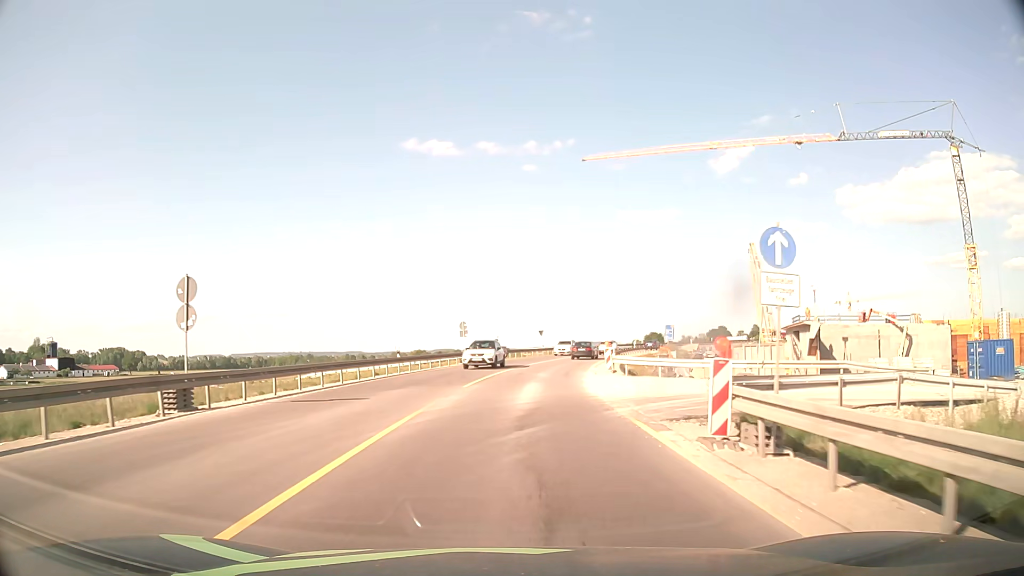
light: Day
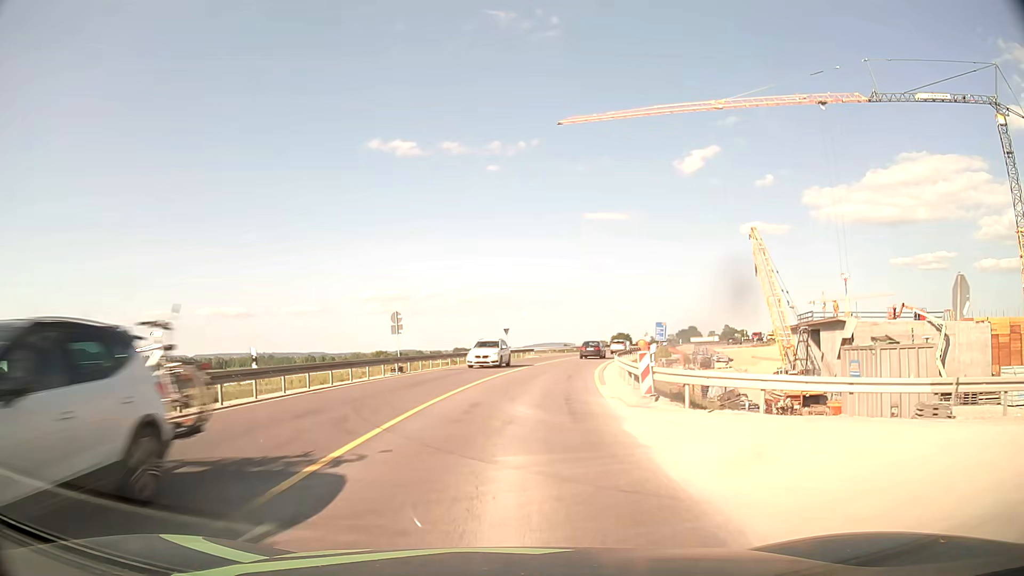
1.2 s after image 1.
(+0.4, +15.2) m; +3°
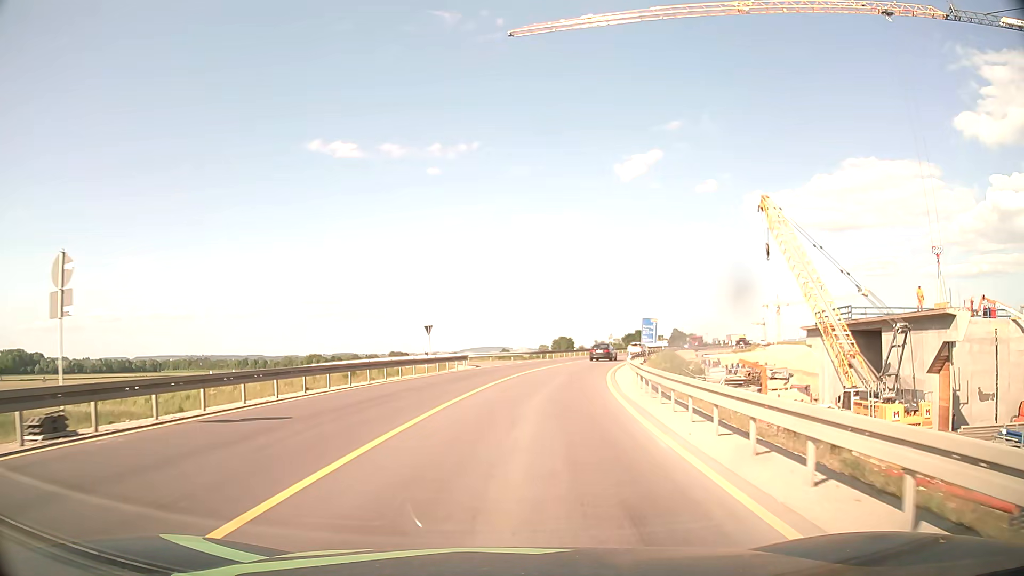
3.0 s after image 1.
(+1.0, +22.8) m; +5°
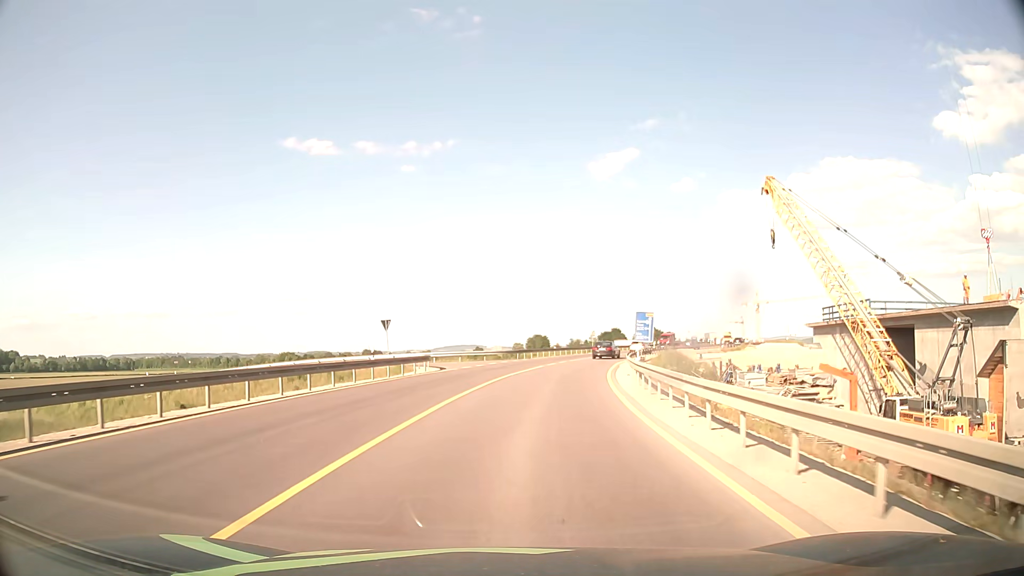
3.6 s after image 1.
(+0.1, +7.6) m; +2°
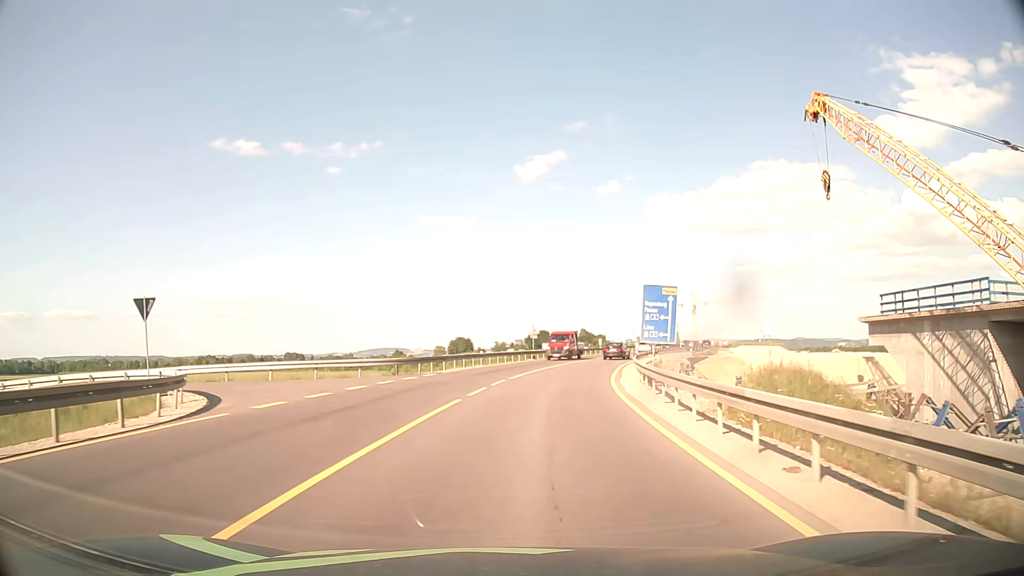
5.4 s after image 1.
(+1.3, +22.7) m; +7°
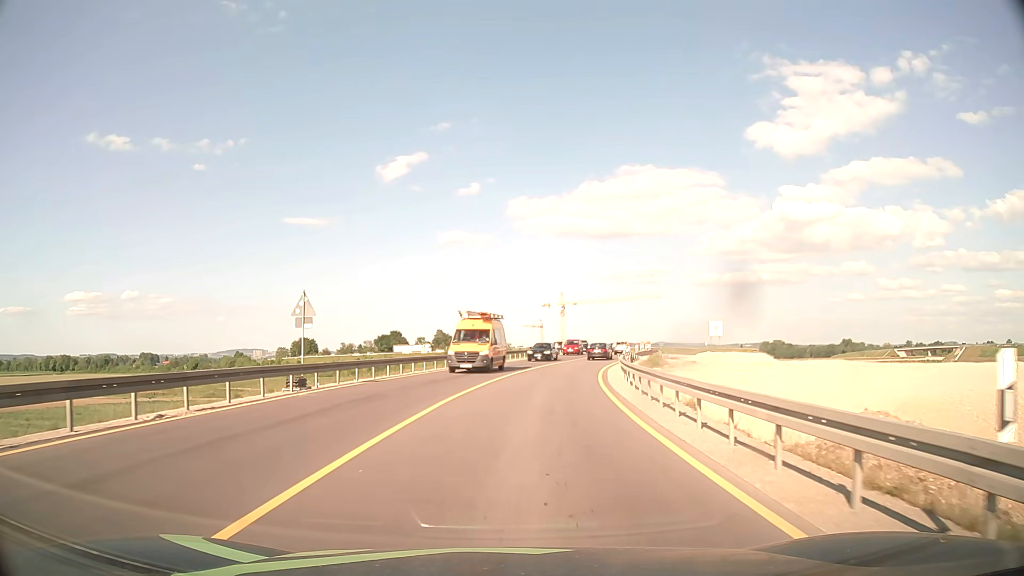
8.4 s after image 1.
(+3.9, +37.8) m; +12°
(0, +10) (+1, +20) (+2, +30) (+4, +40) (+6, +50) (+8, +59) (+11, +69) (+13, +79) (+15, +89) (+15, +99) m
